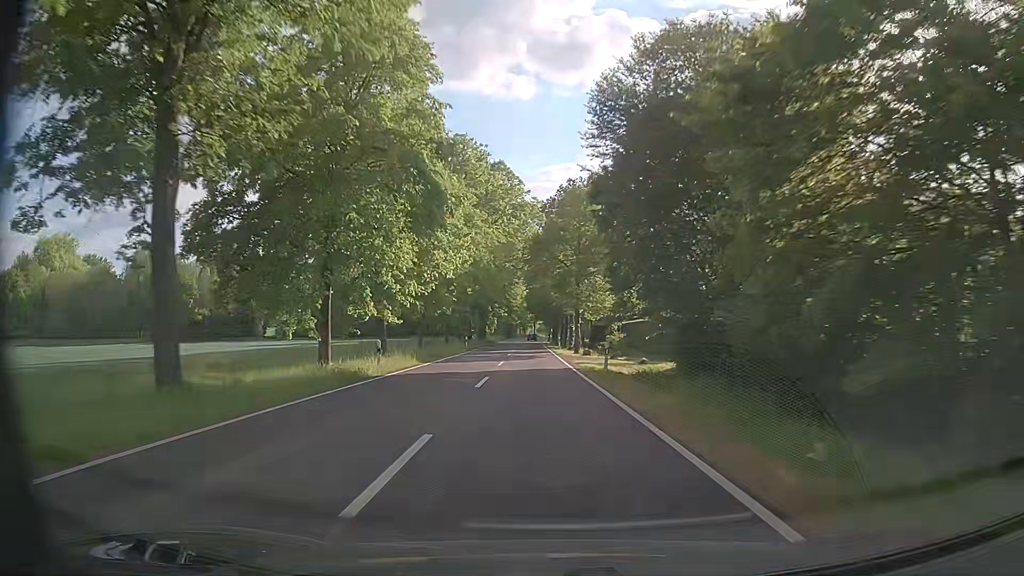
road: tertiary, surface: asphalt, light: Day
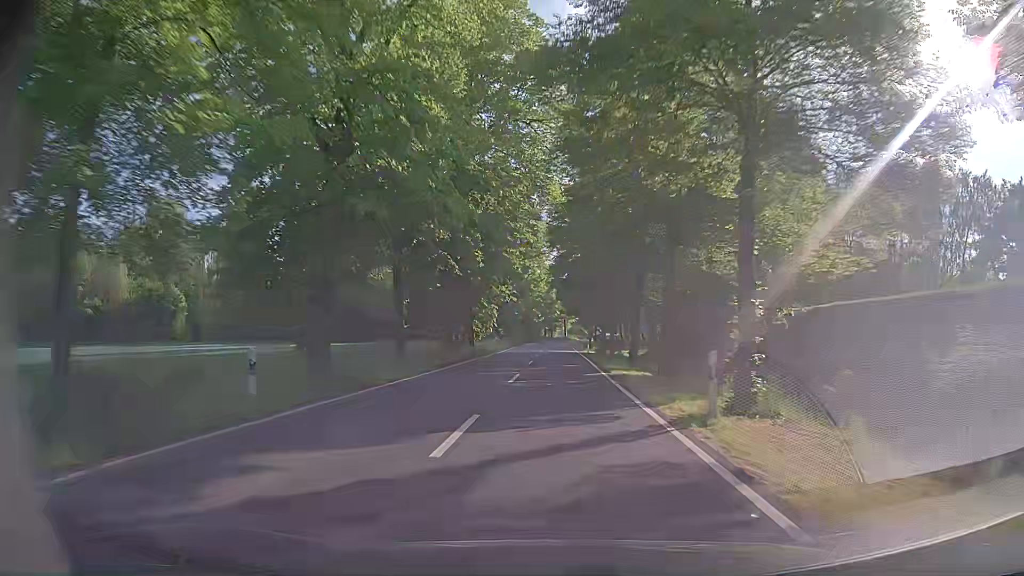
(-1.5, +45.4) m; -3°
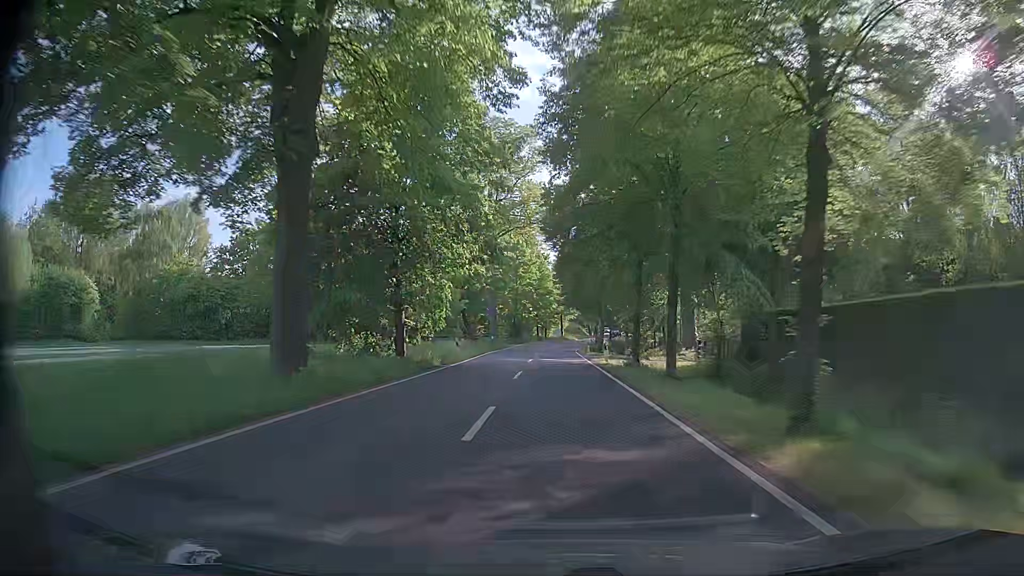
(+0.1, +22.8) m; 0°
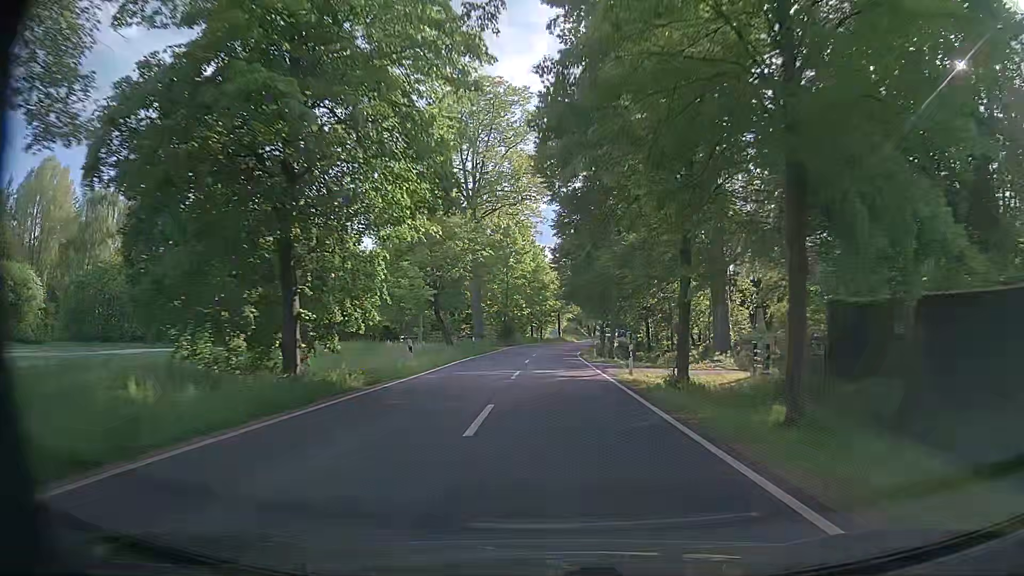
(+0.2, +11.5) m; +1°
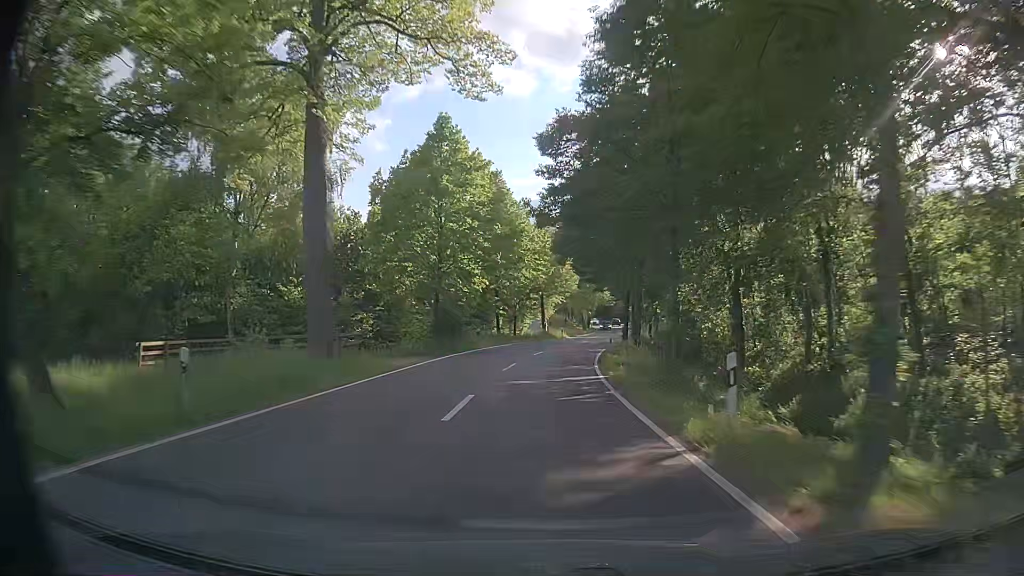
(0.0, +34.8) m; +1°
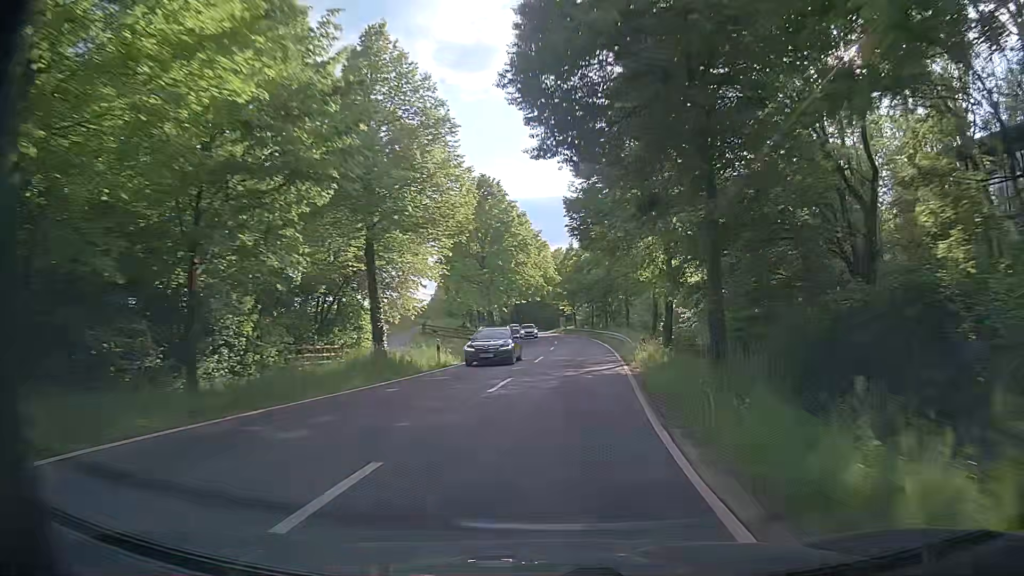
(+2.2, +43.0) m; +7°
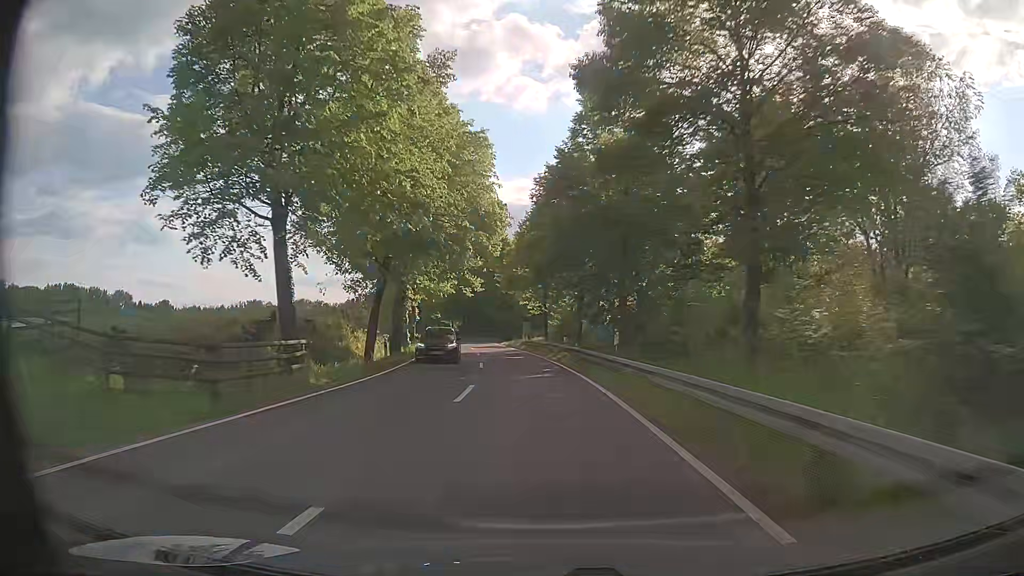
(+2.2, +37.3) m; +3°
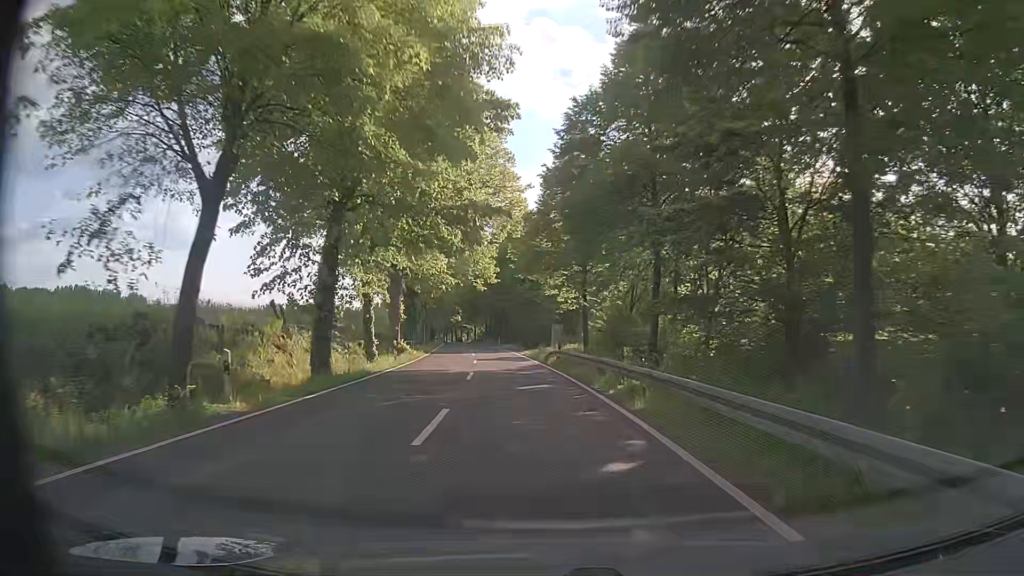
(-0.3, +16.7) m; -3°
